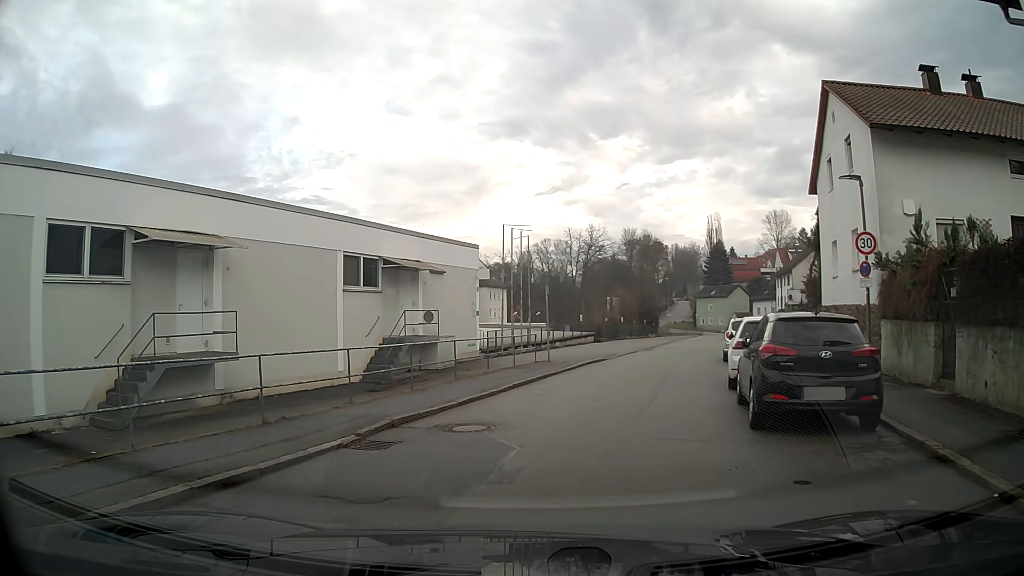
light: Day
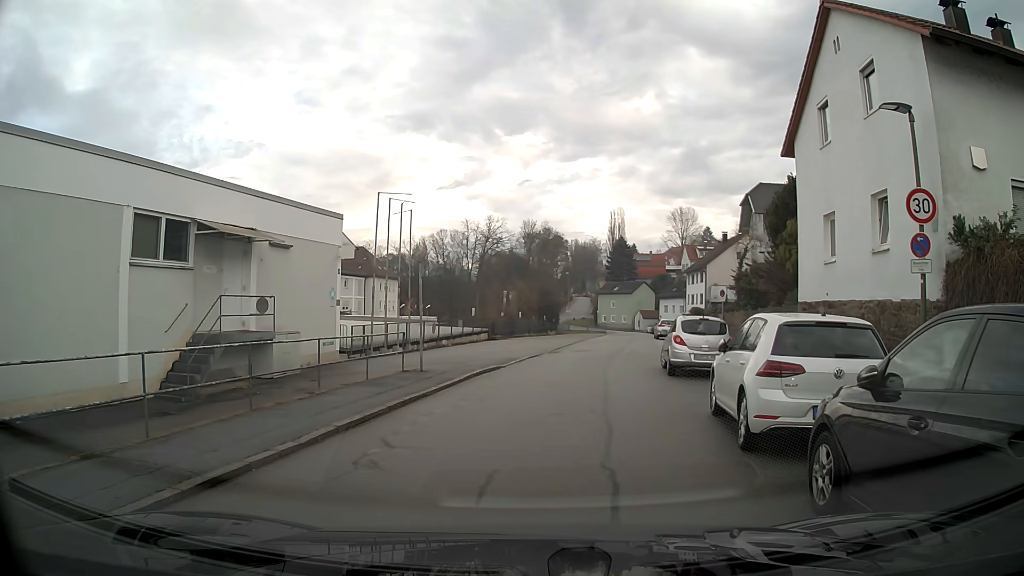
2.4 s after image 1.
(+0.5, +6.6) m; +9°
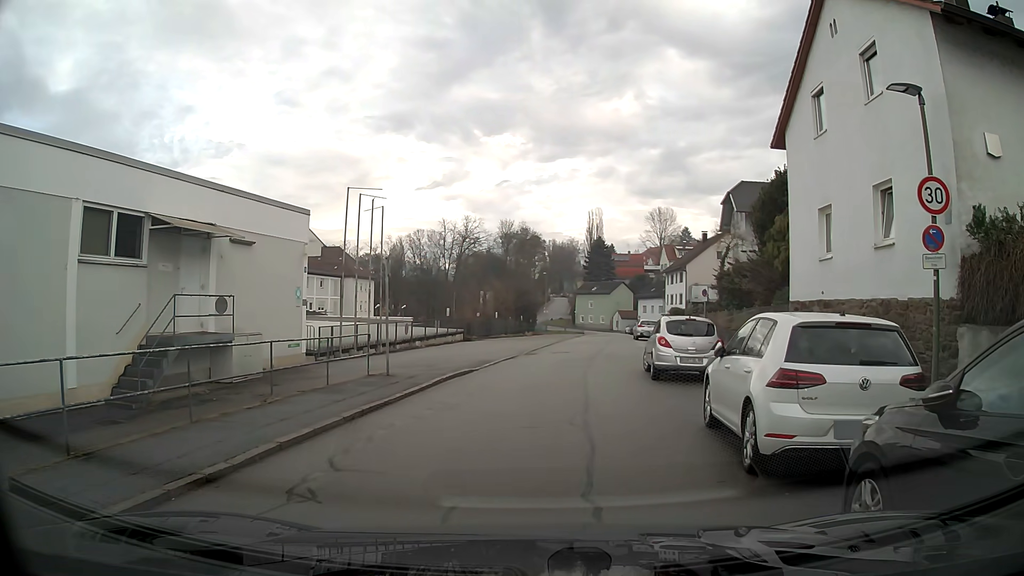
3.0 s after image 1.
(0.0, +1.1) m; +2°
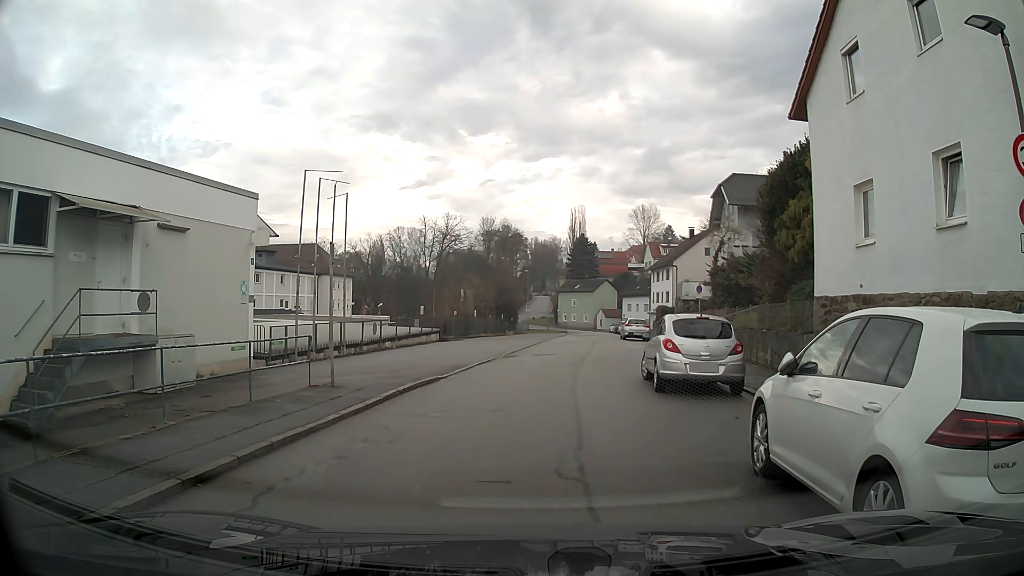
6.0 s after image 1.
(0.0, +2.8) m; +1°
